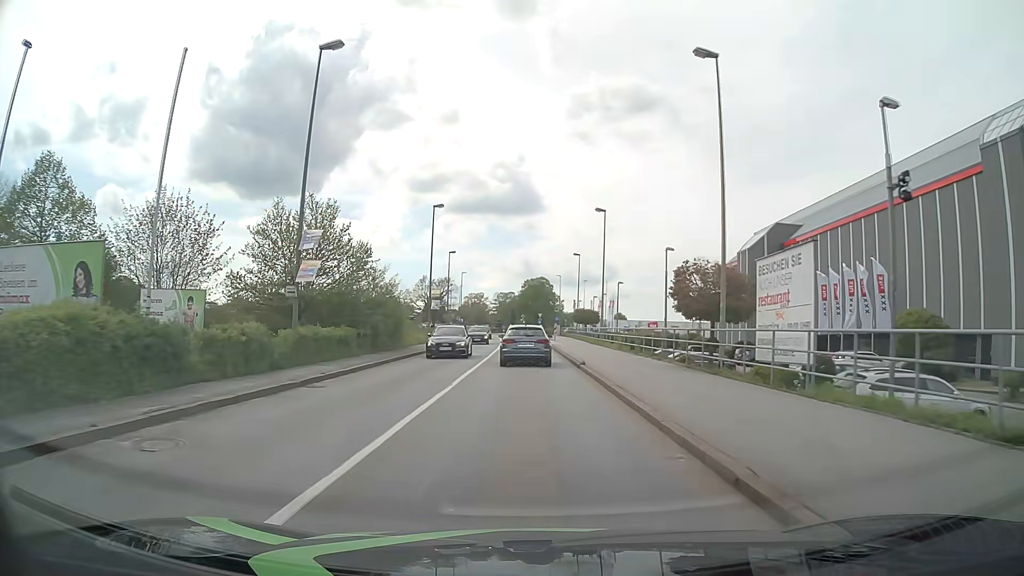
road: tertiary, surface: asphalt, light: Day
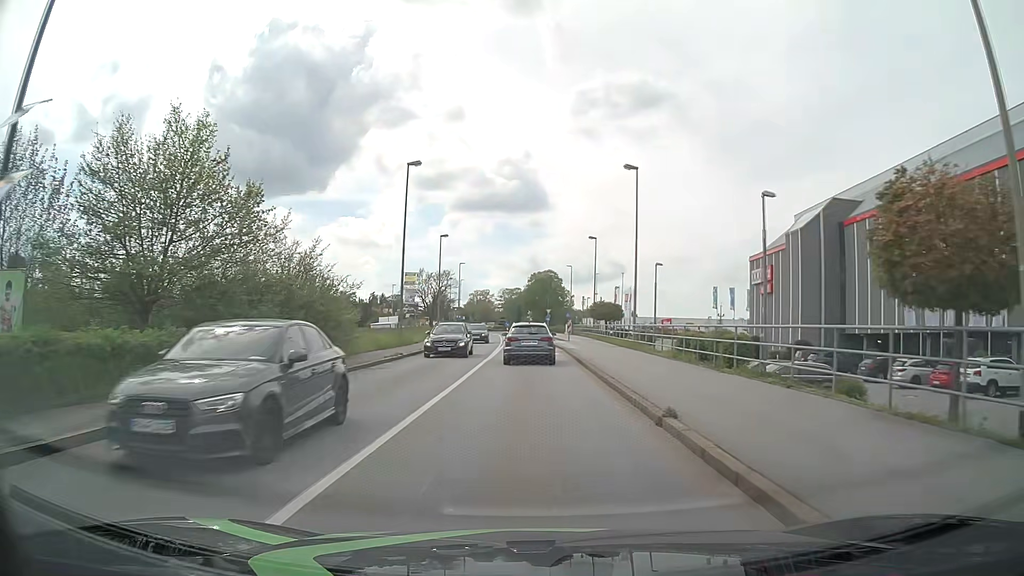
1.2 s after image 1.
(0.0, +13.1) m; 0°
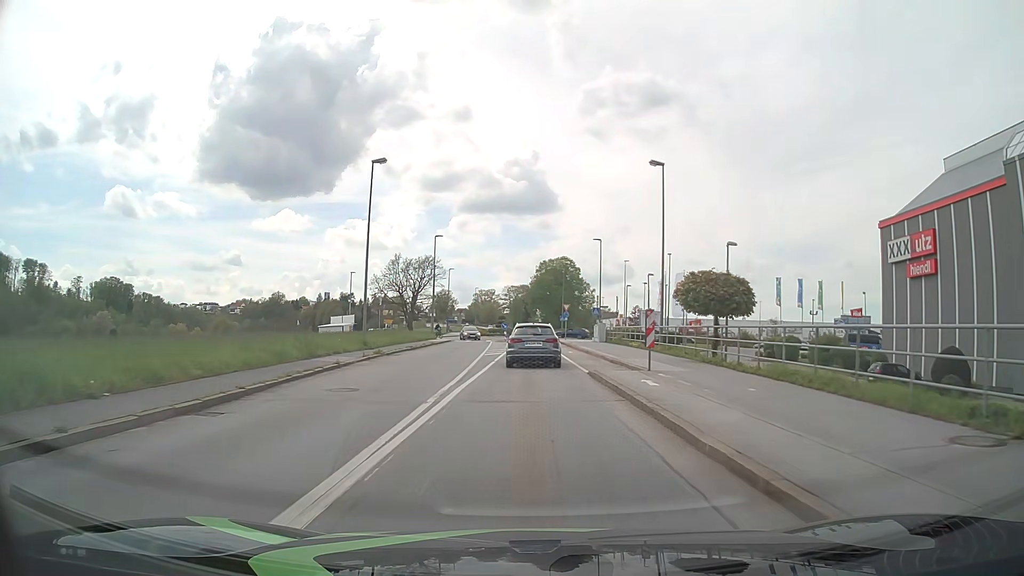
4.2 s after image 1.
(-0.2, +32.0) m; 0°
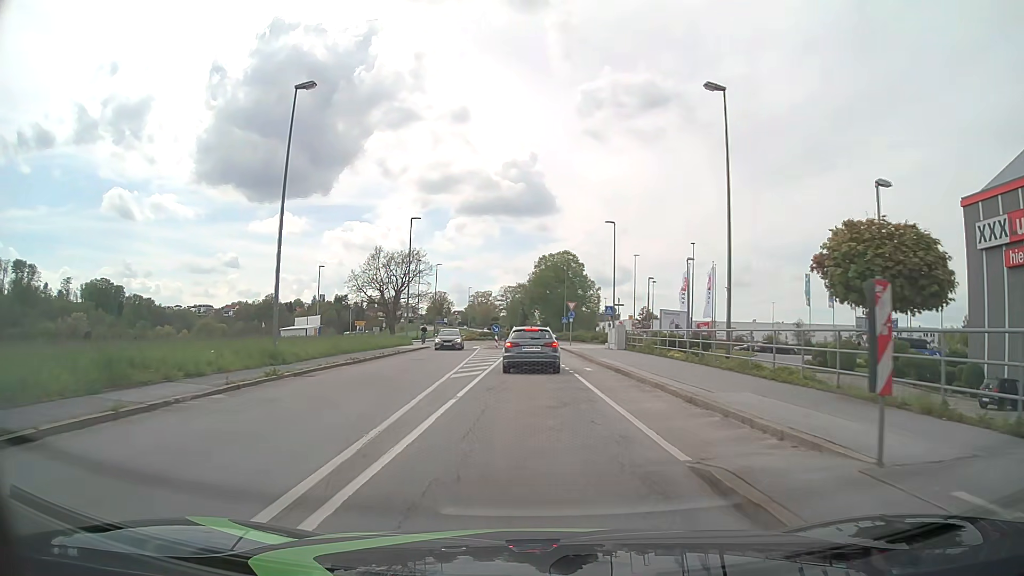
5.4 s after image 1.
(-0.1, +12.4) m; 0°
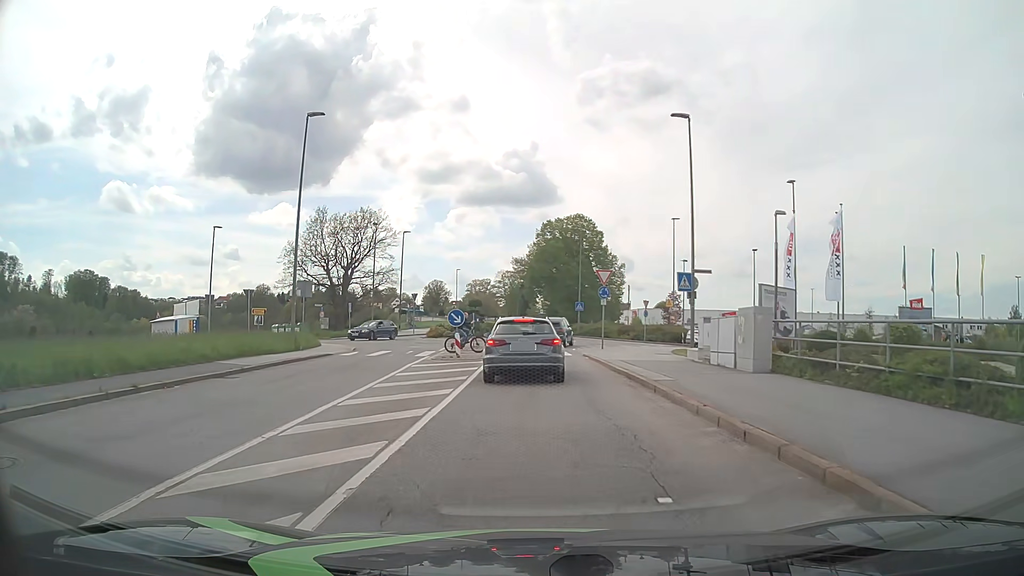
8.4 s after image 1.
(-0.1, +25.4) m; 0°
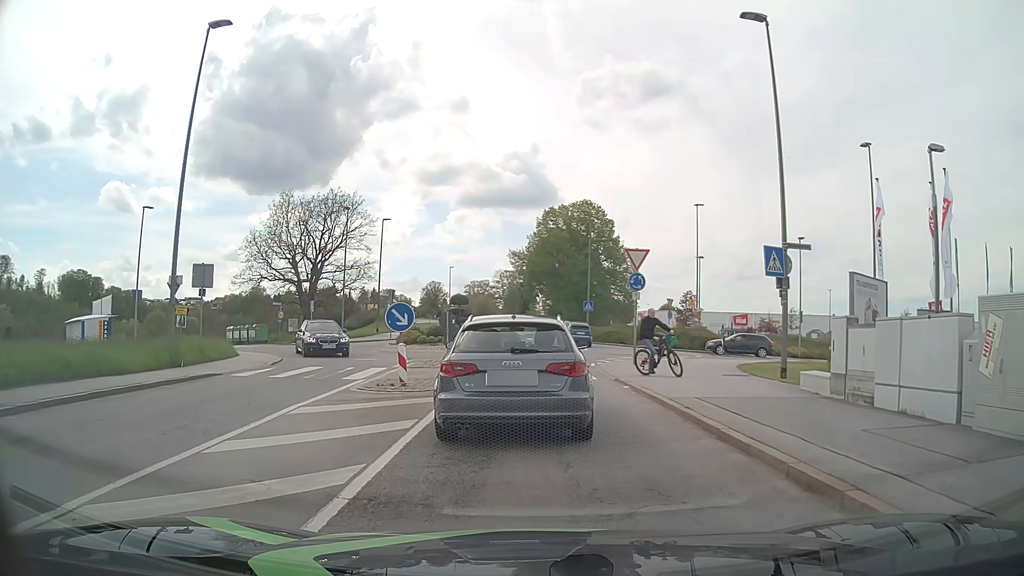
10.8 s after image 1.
(0.0, +9.7) m; 0°
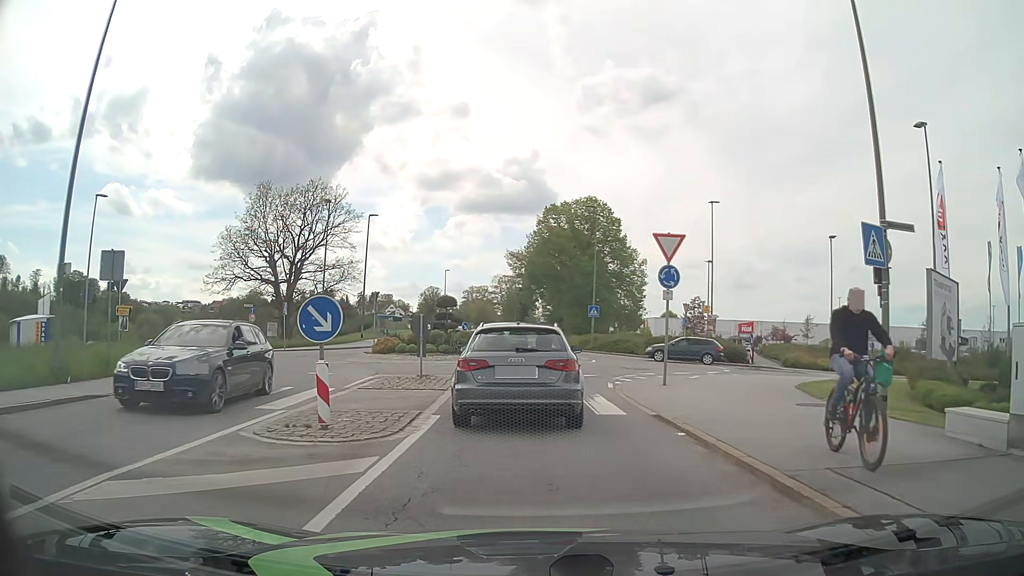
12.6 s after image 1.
(0.0, +5.4) m; 0°
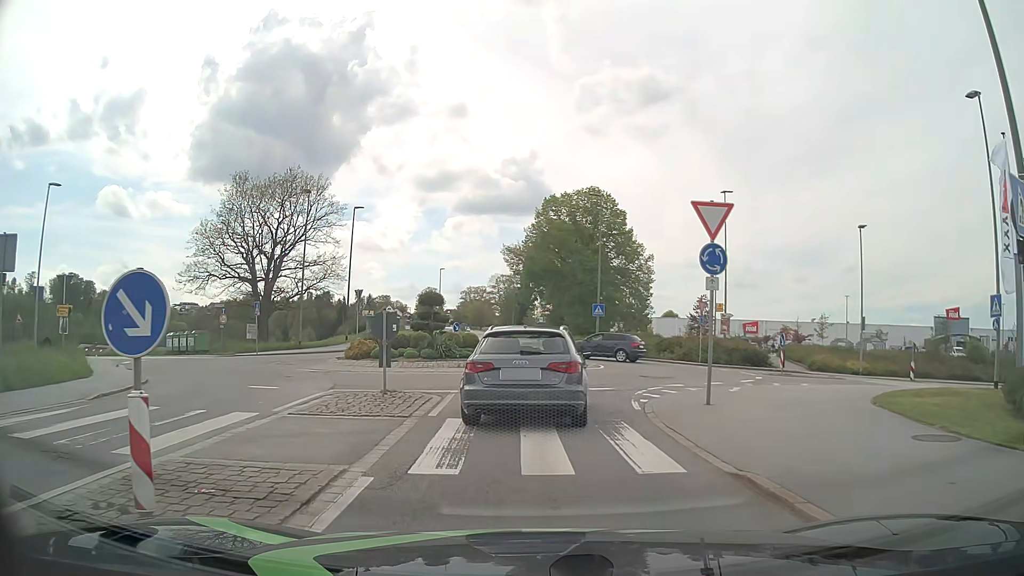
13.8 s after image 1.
(0.0, +4.4) m; -1°
(0, +10) (+2, +20) (+5, +29) (+2, +38) (-1, +48) (-2, +58) (-3, +68) (-3, +78) (-4, +88) (-4, +98) m
